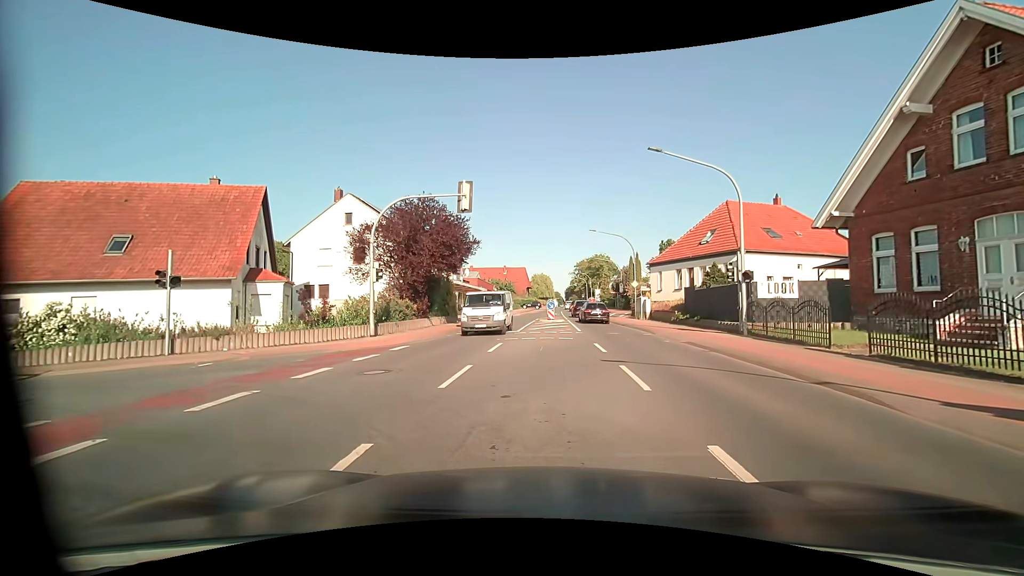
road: primary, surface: asphalt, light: Day
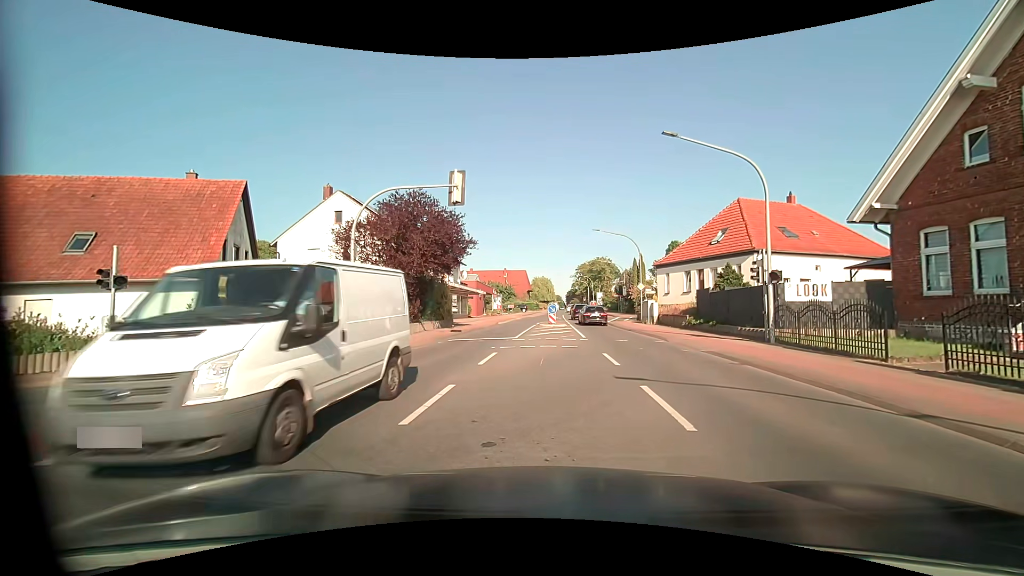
(0.0, +2.1) m; -1°
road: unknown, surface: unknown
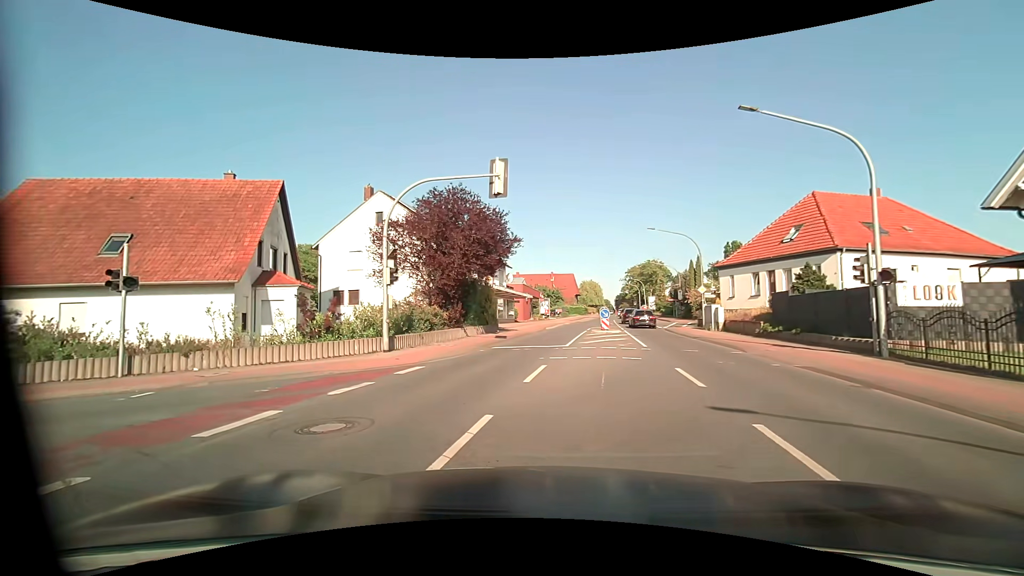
(-0.1, +2.4) m; -5°
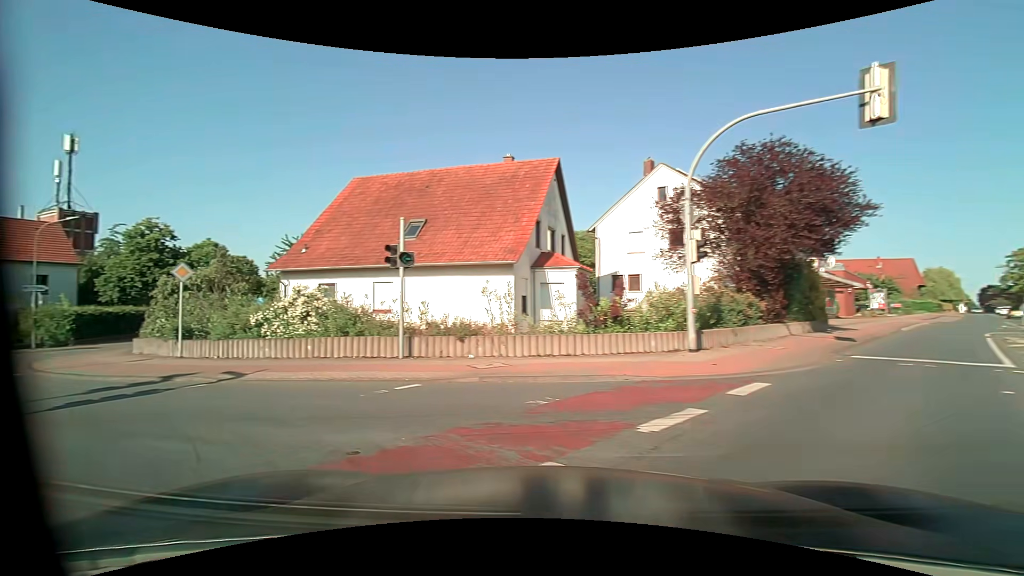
(-1.1, +4.2) m; -31°
